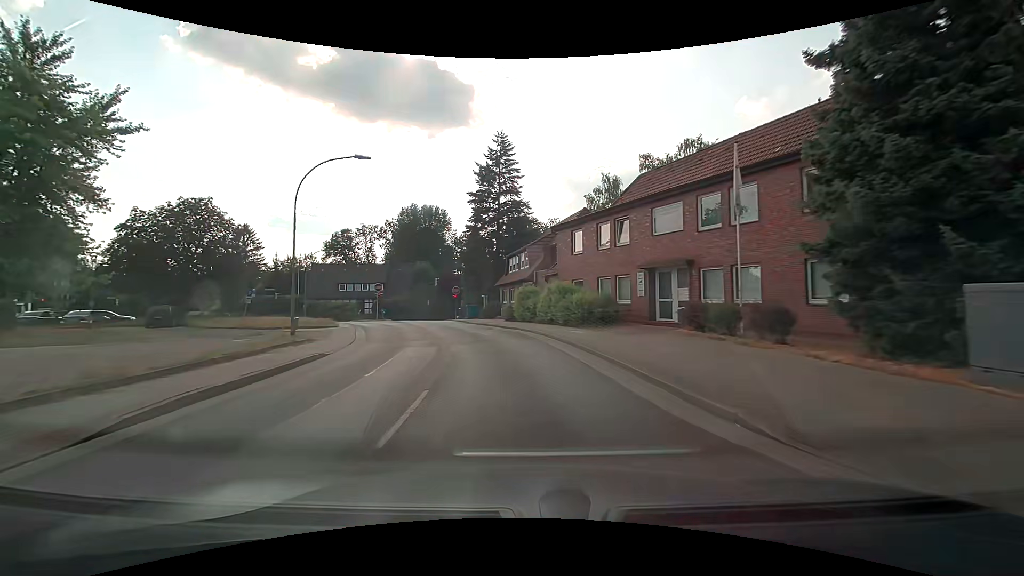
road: residential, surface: asphalt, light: Day
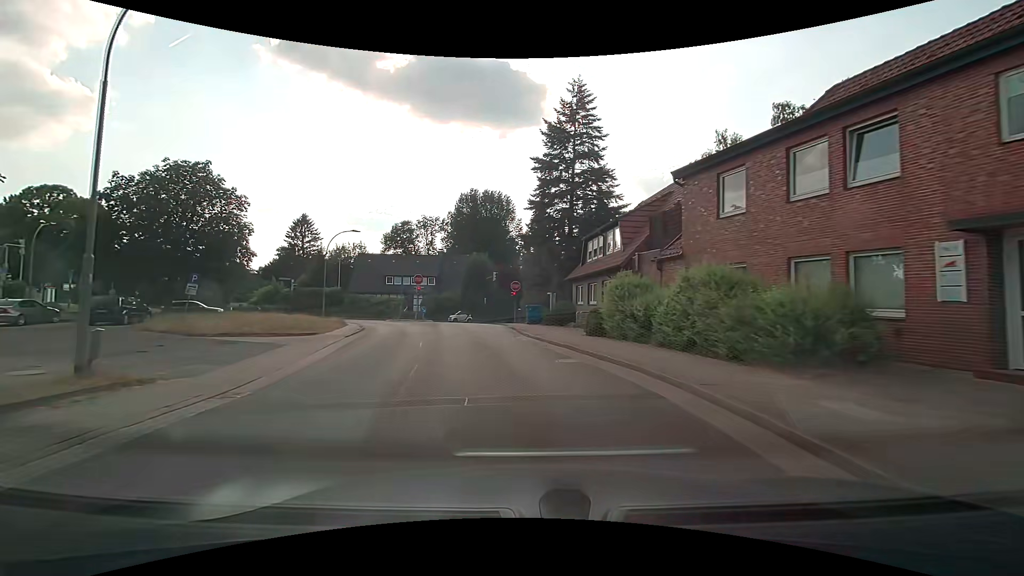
(-0.8, +12.7) m; -8°
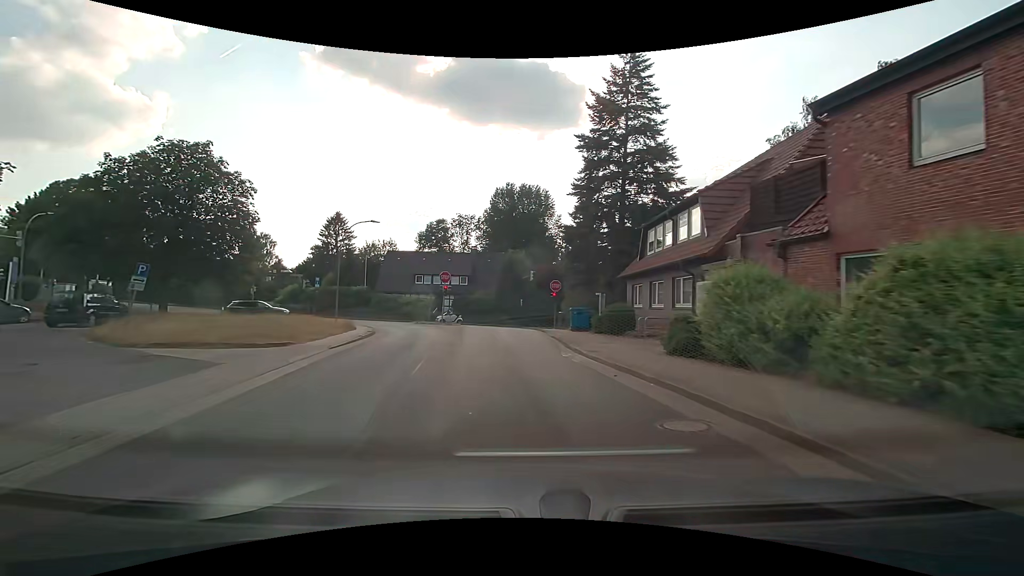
(-0.2, +5.7) m; -4°
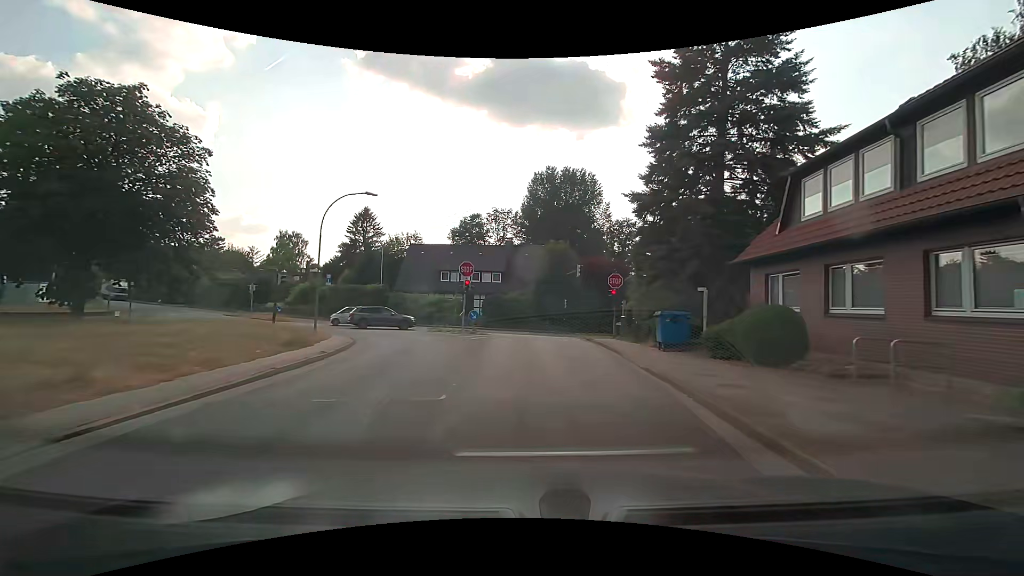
(-0.5, +10.2) m; -5°
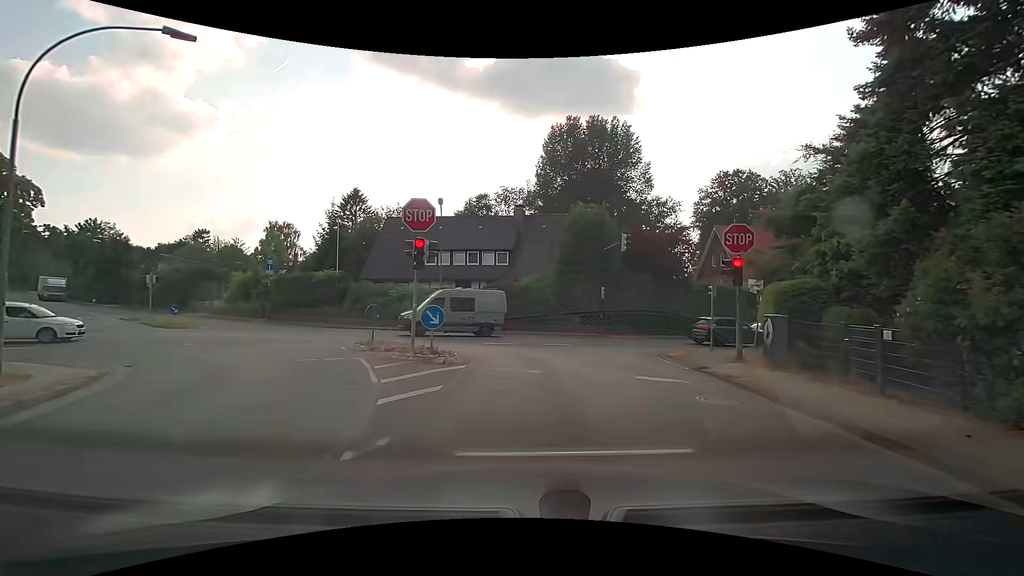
(-0.1, +16.0) m; -1°
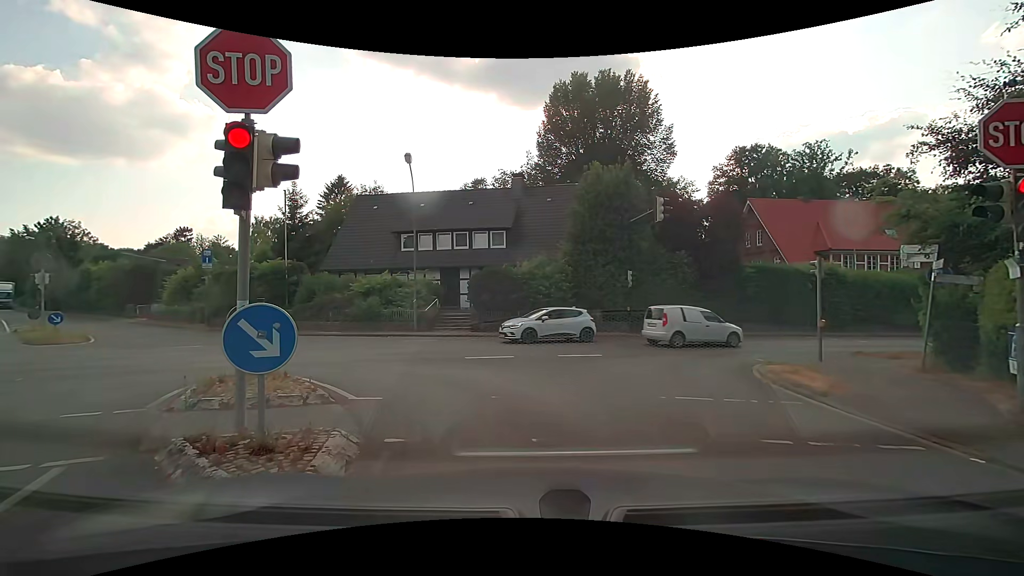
(0.0, +7.7) m; +1°
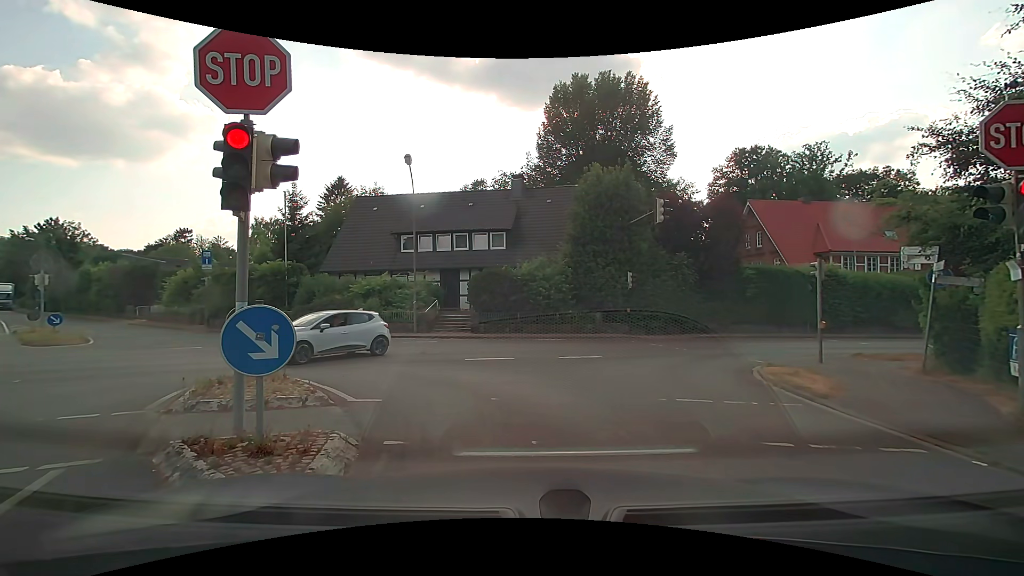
(0.0, +0.1) m; 0°
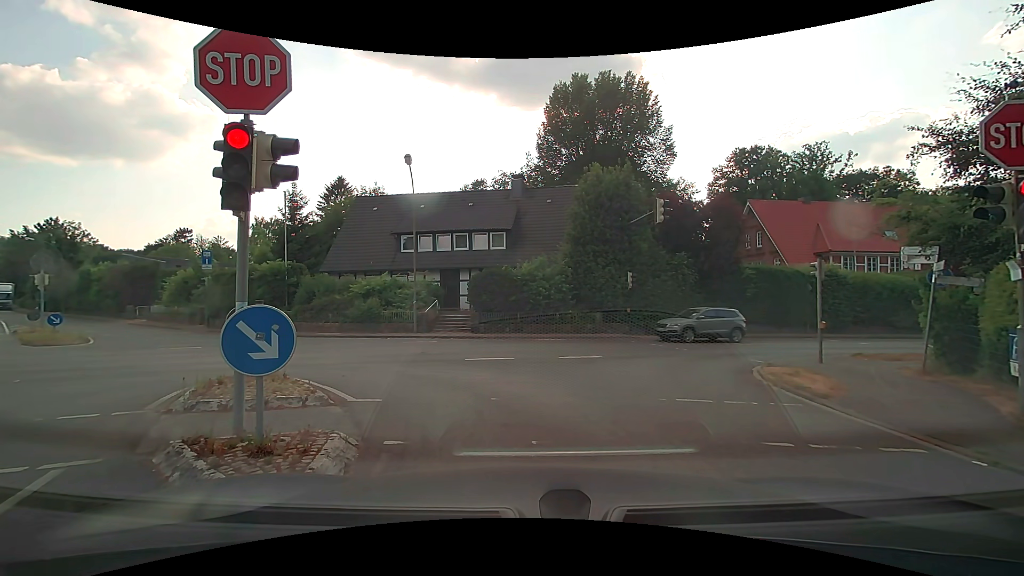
(0.0, 0.0) m; 0°
(-1, +10) (-9, +16) (-19, +16) (-28, +13) (-38, +9) (-47, +6) (-56, +2) (-66, -1) (-75, -5) (-85, -8) m
